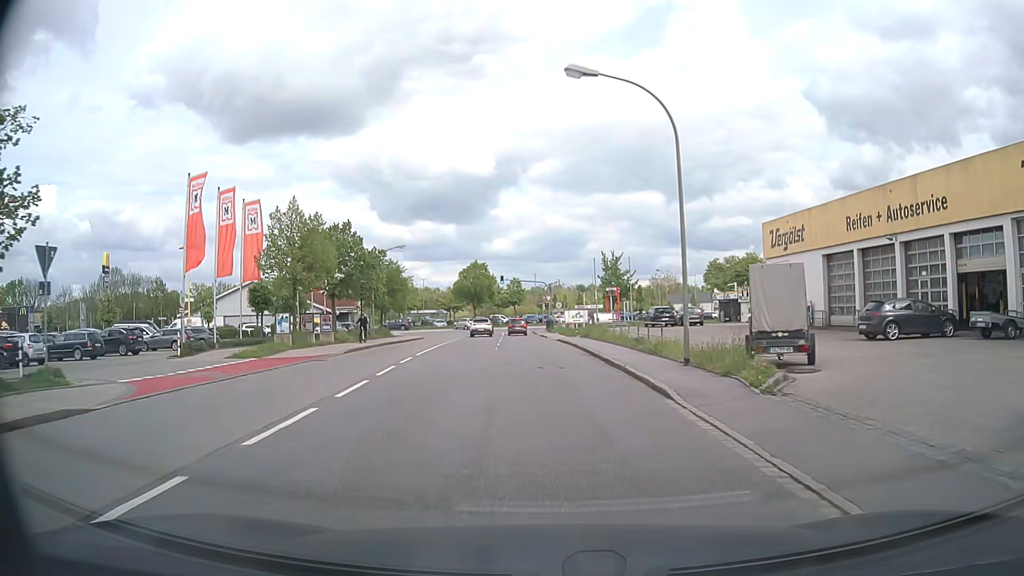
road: residential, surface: asphalt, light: Day
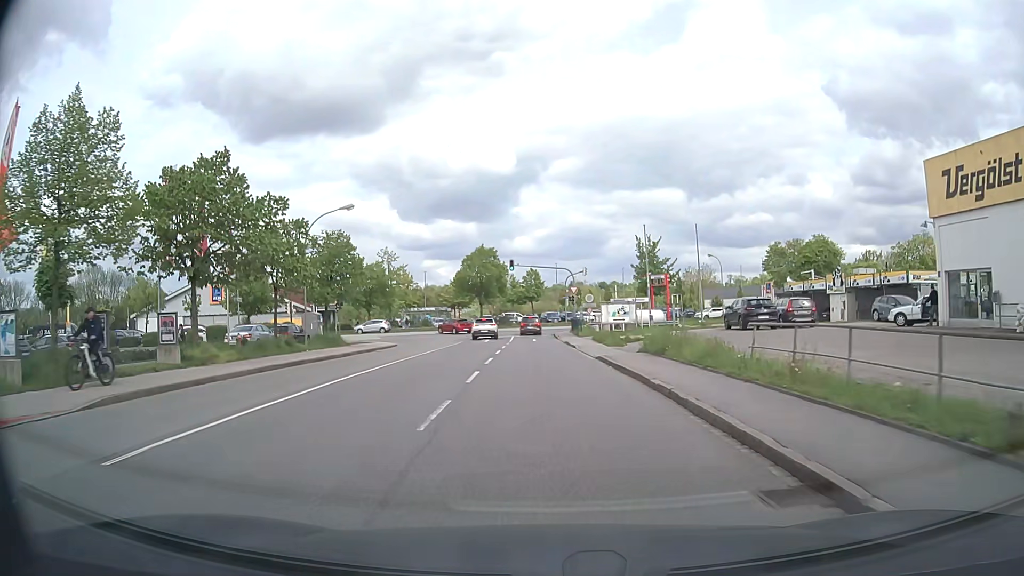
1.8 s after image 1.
(-0.2, +19.5) m; -2°
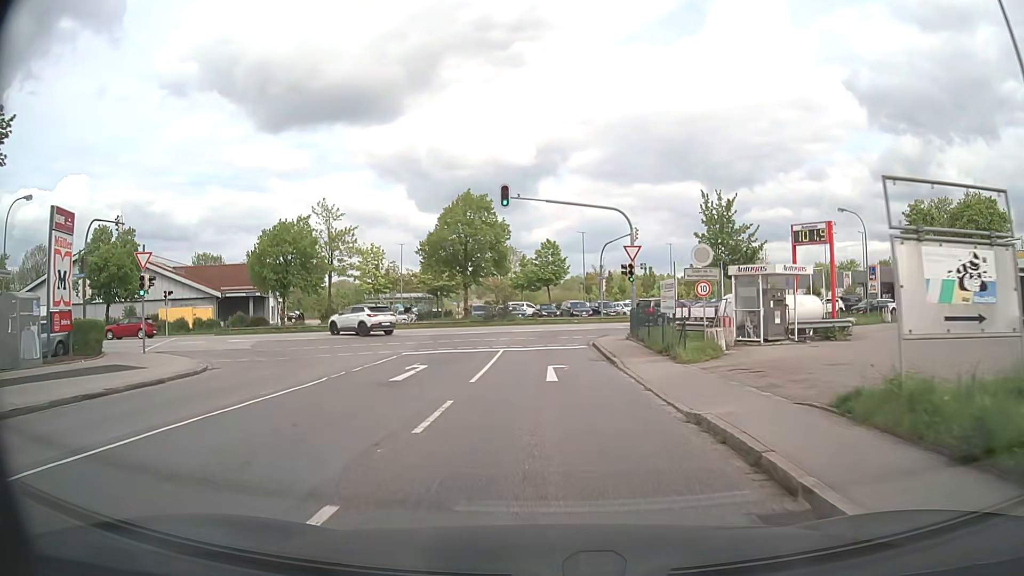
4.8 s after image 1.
(-0.6, +30.6) m; -2°
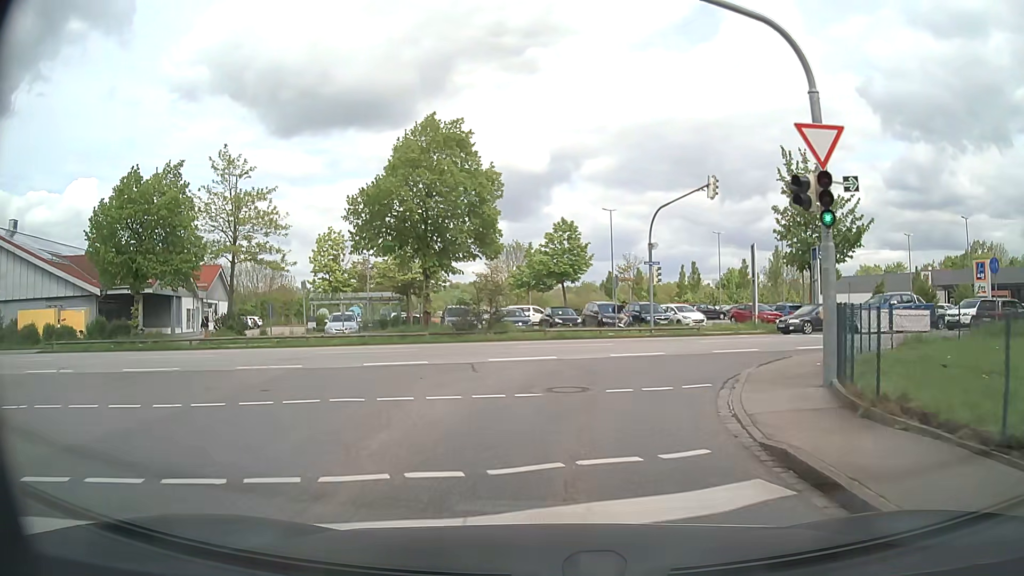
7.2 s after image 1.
(-0.1, +20.0) m; -1°
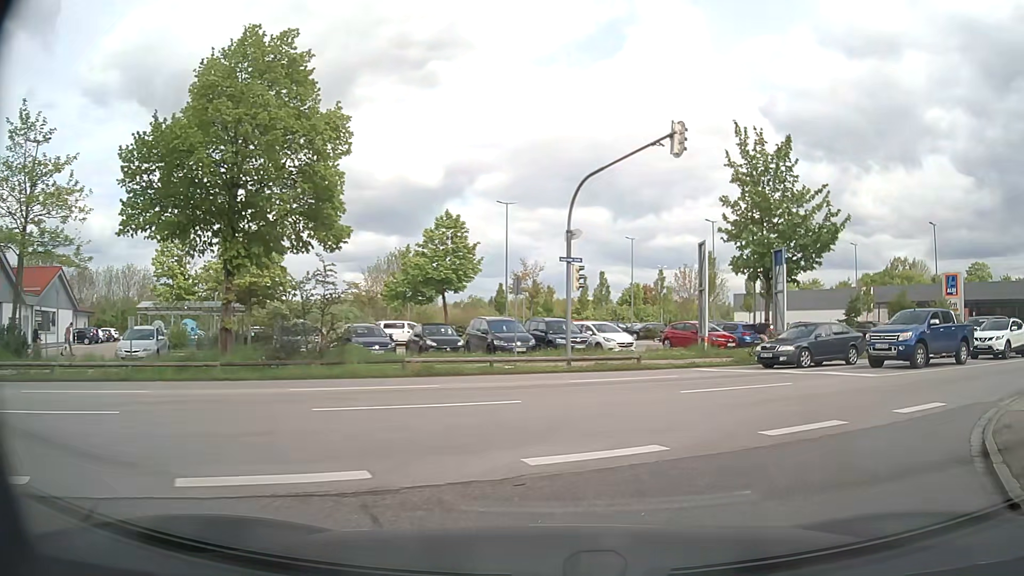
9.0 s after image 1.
(+0.5, +10.6) m; +11°
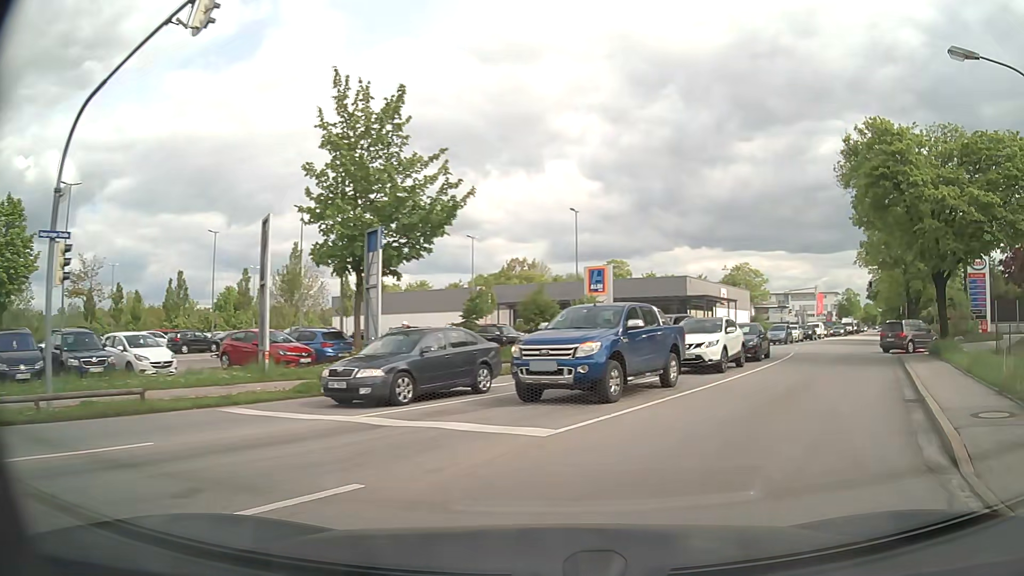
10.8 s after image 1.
(+2.4, +8.3) m; +32°
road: secondary
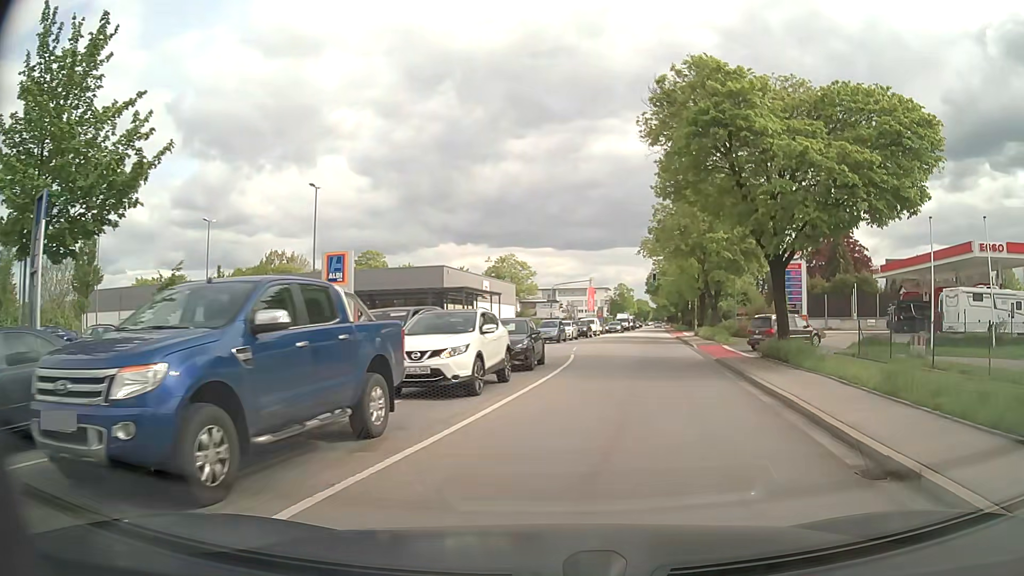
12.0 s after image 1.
(+1.4, +6.9) m; +20°
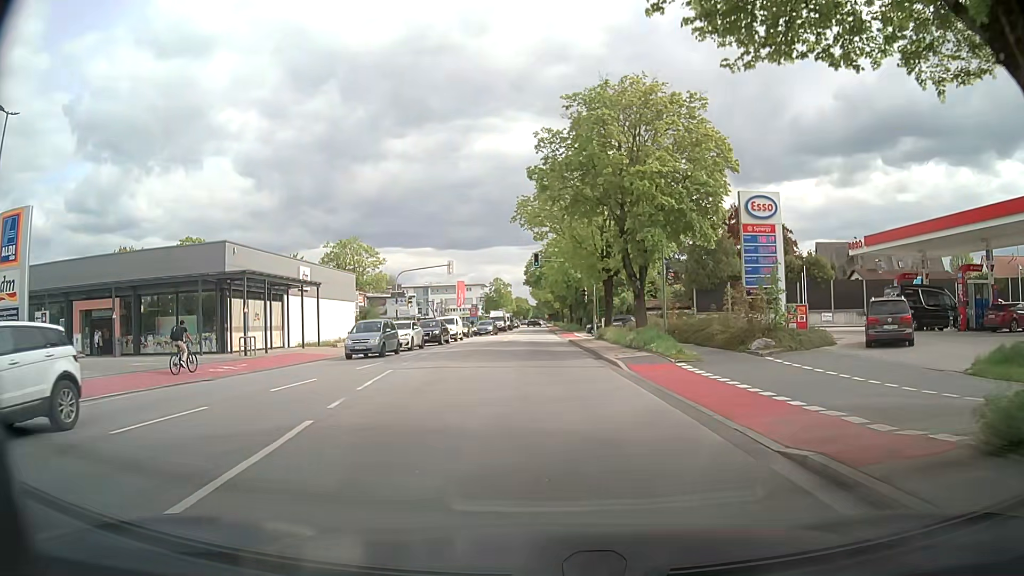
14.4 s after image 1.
(+2.2, +18.4) m; +9°
(0, +10) (0, +20) (0, +30) (-1, +40) (-1, +50) (-1, +60) (-1, +70) (-1, +80) (-1, +90) (-1, +100) m
